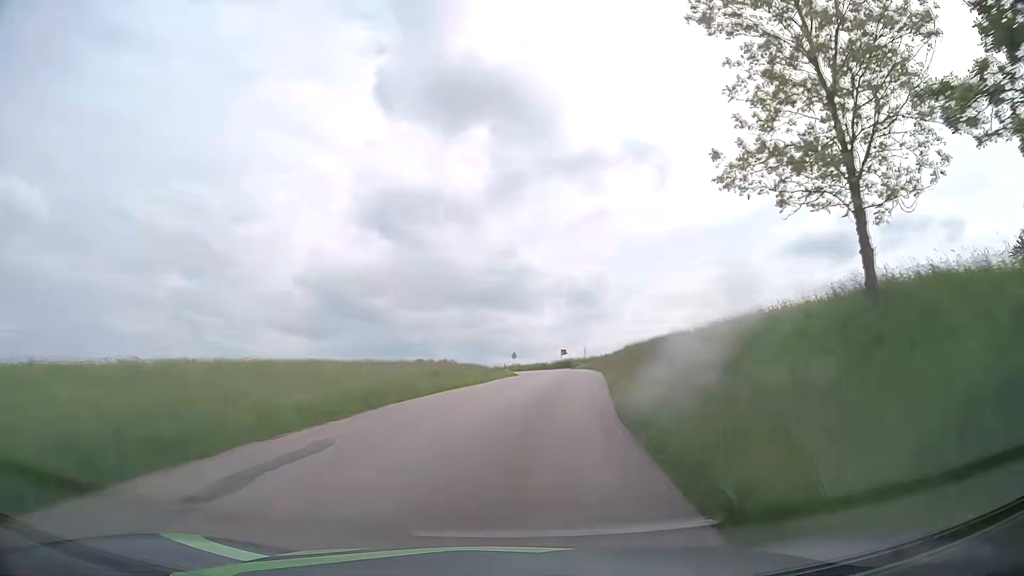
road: tertiary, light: Day
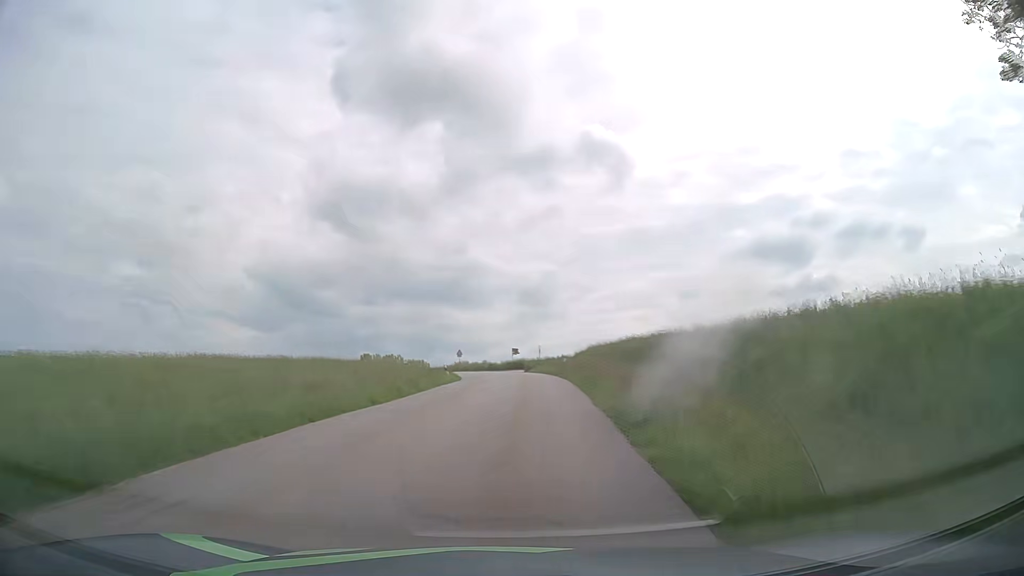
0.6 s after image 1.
(+0.3, +9.7) m; +4°
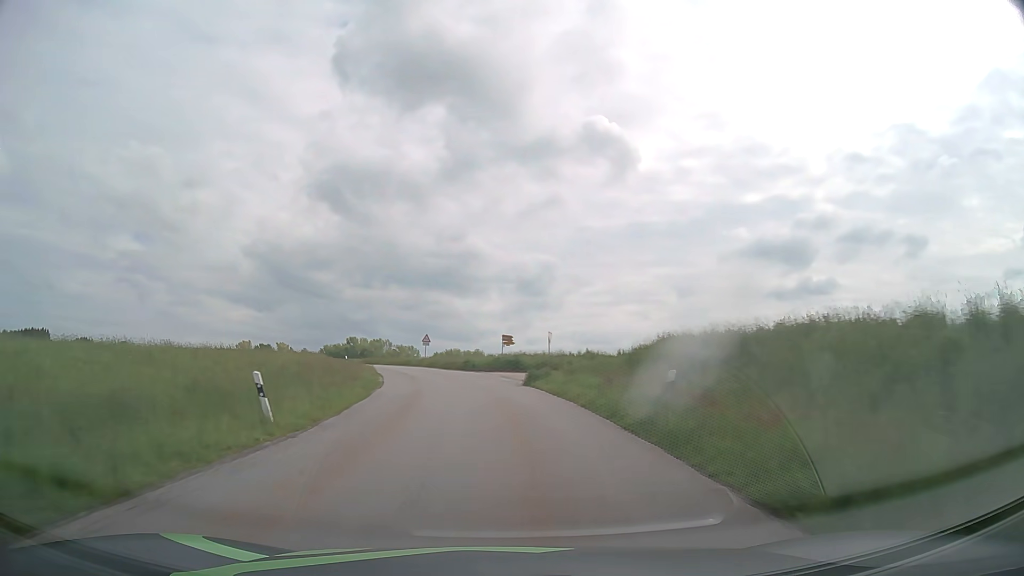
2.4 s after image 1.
(+0.8, +29.7) m; +1°
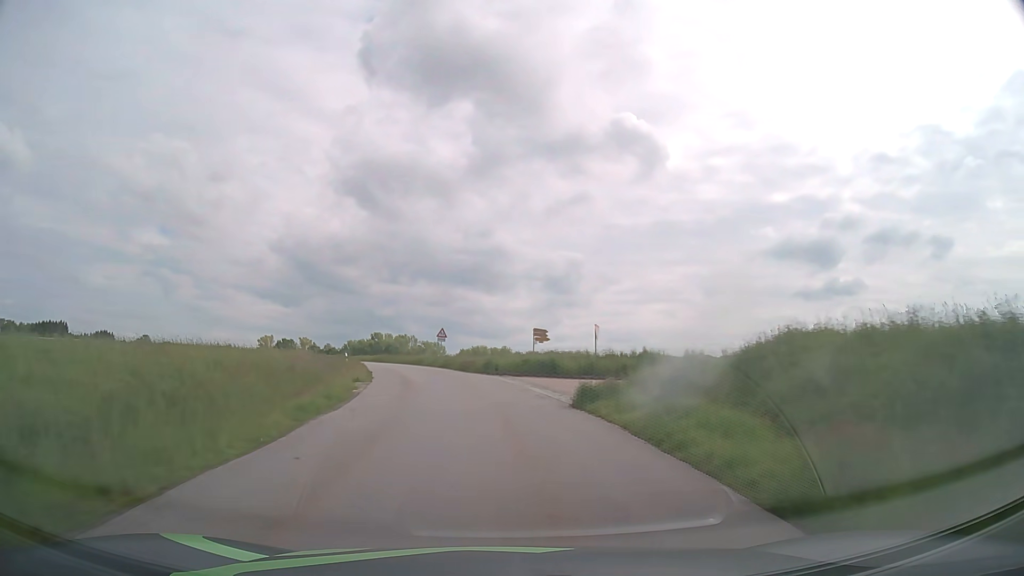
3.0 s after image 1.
(-0.2, +10.0) m; -2°
